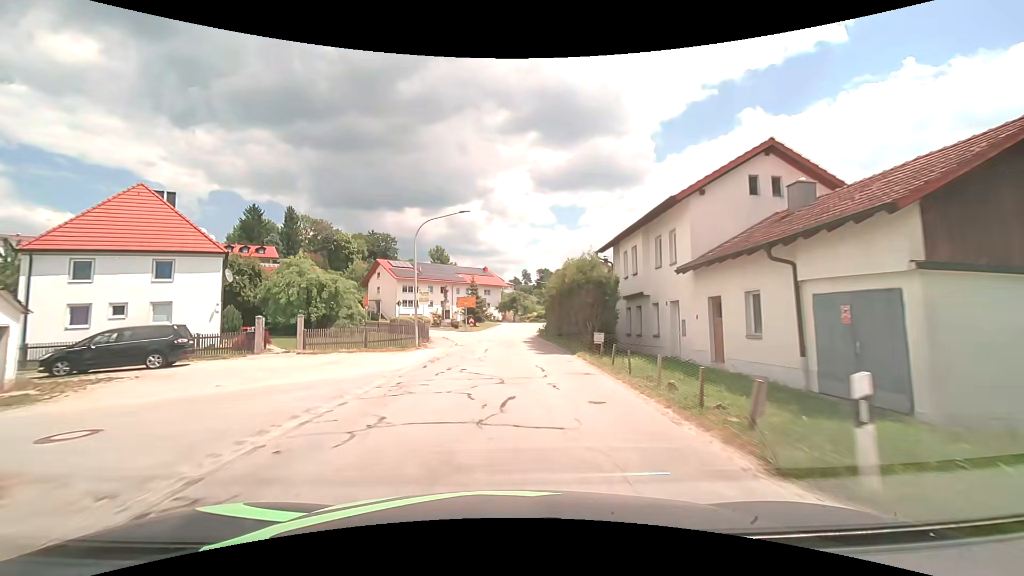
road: tertiary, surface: asphalt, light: Day
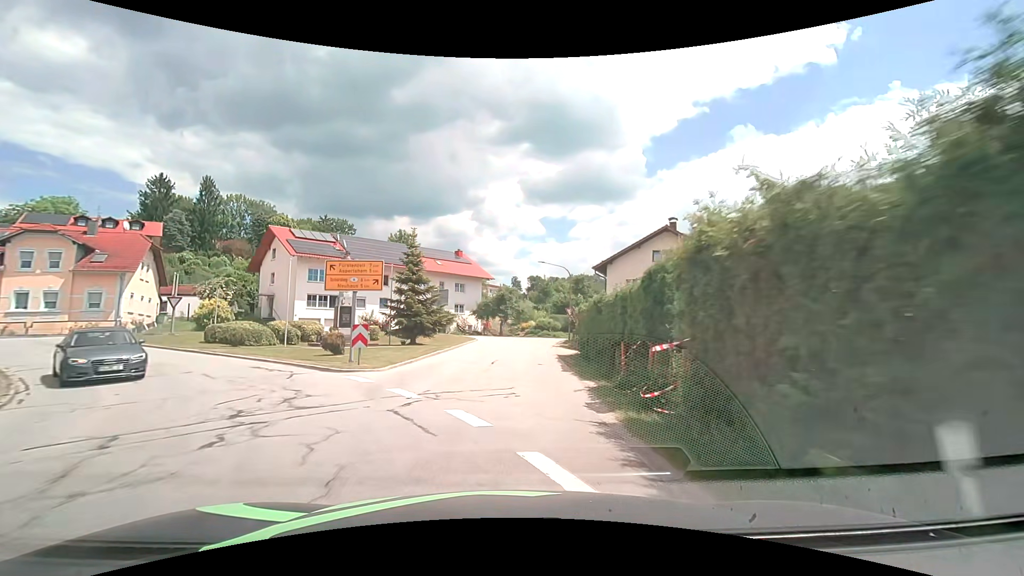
(+0.5, +36.0) m; +2°
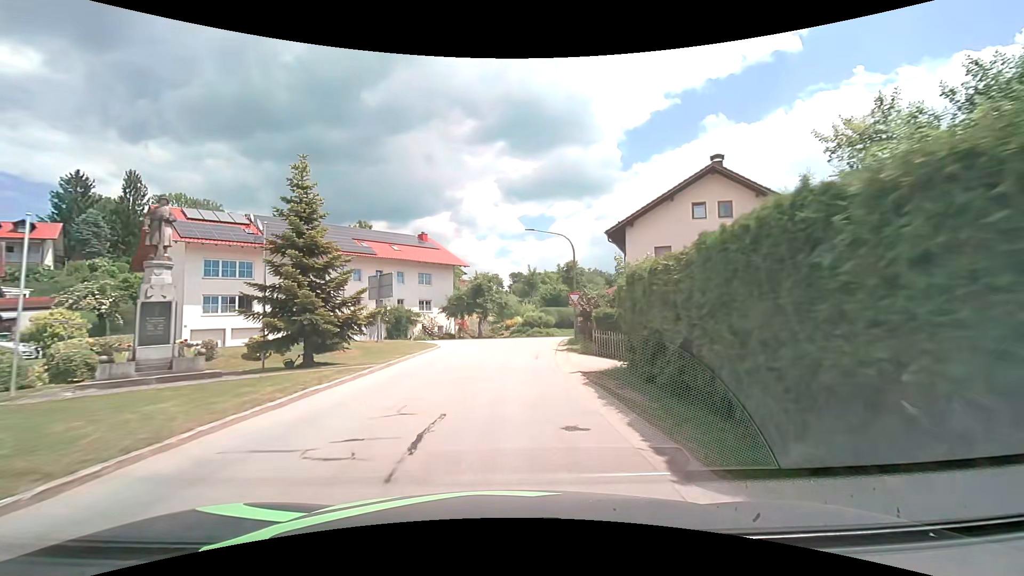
(+0.2, +13.4) m; +2°
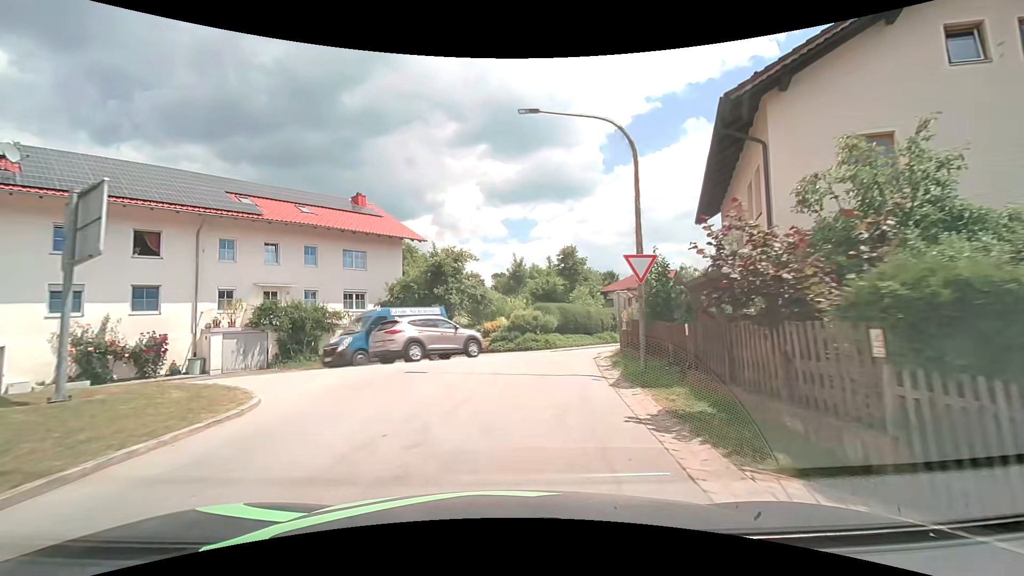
(+0.1, +17.6) m; +2°
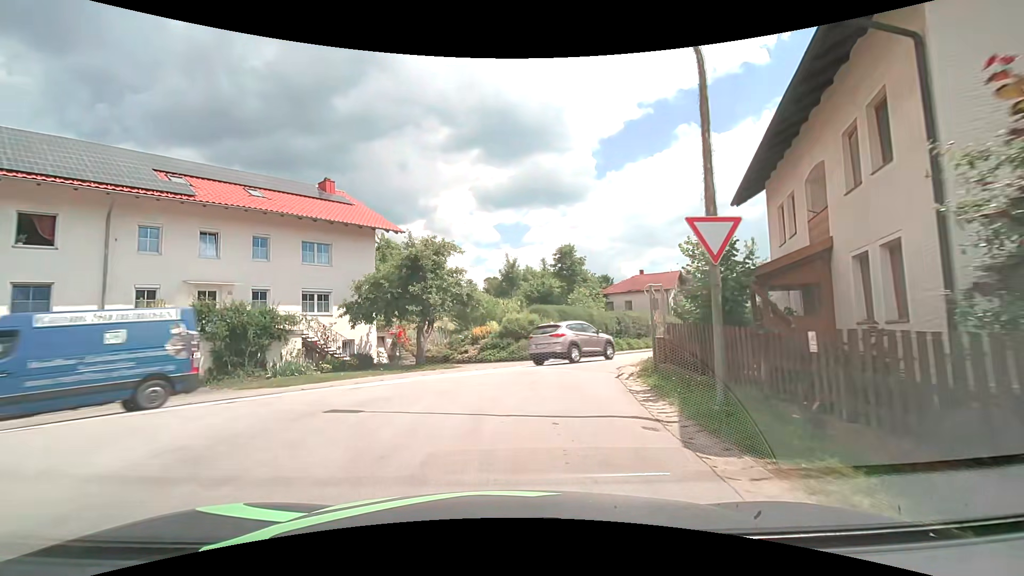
(0.0, +4.8) m; +1°
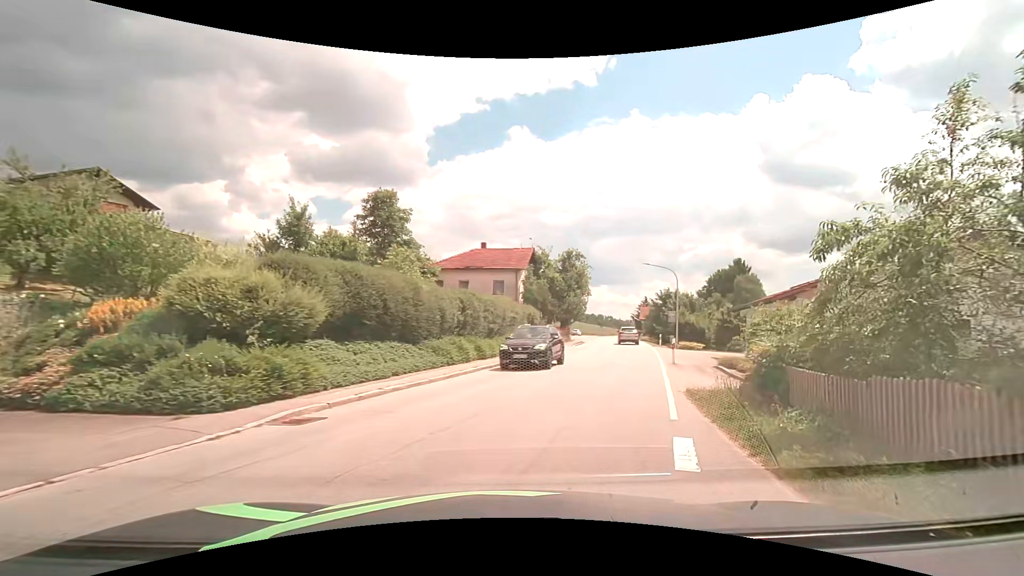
(+2.0, +18.5) m; +18°
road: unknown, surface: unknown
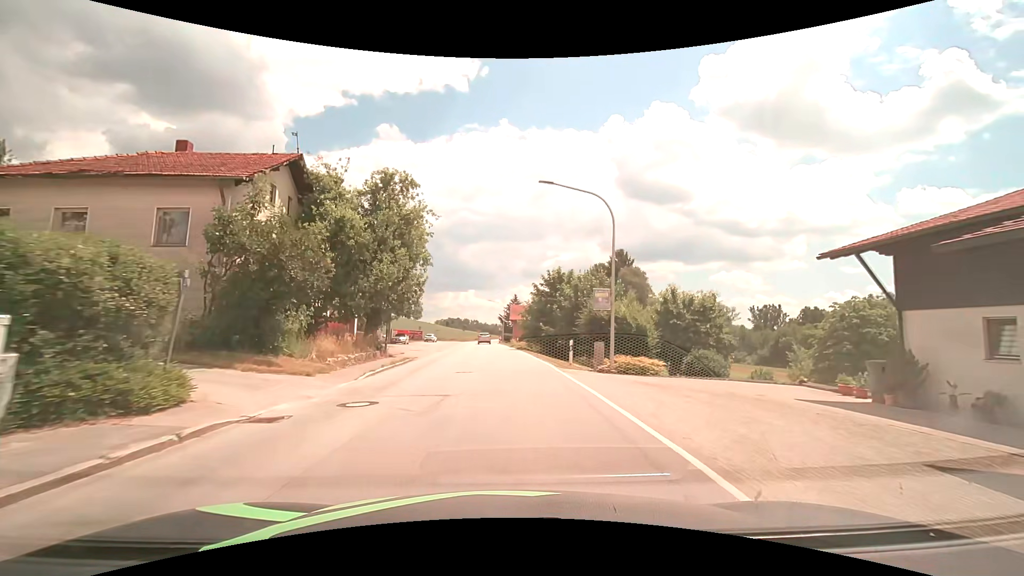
(+6.5, +26.0) m; +18°
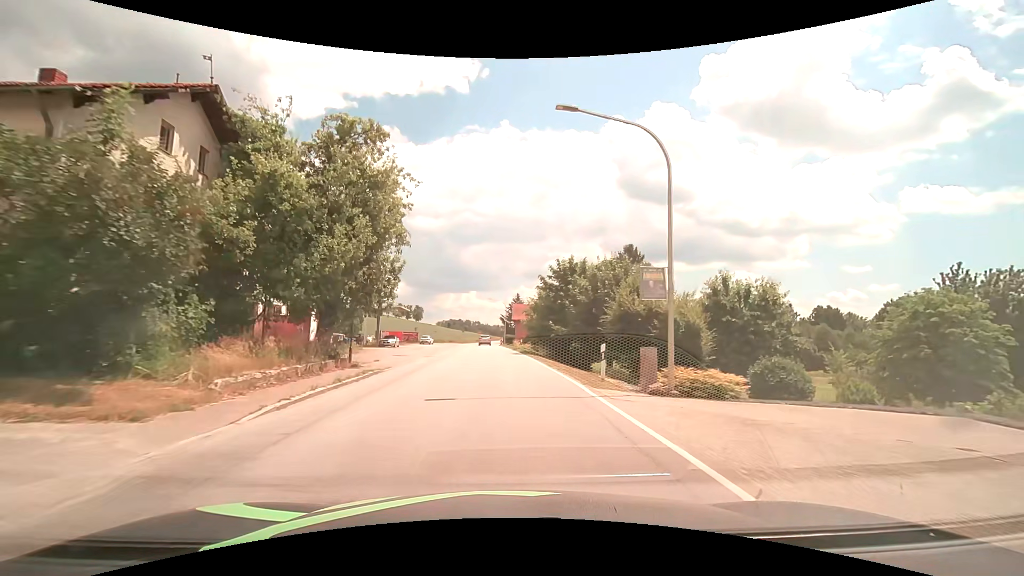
(0.0, +6.8) m; 0°
